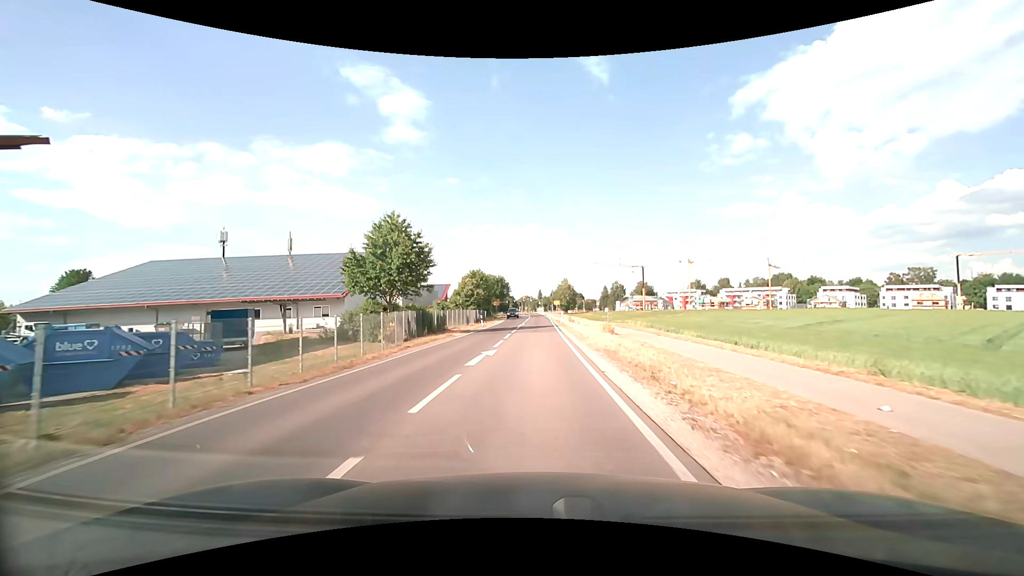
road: secondary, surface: asphalt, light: Day
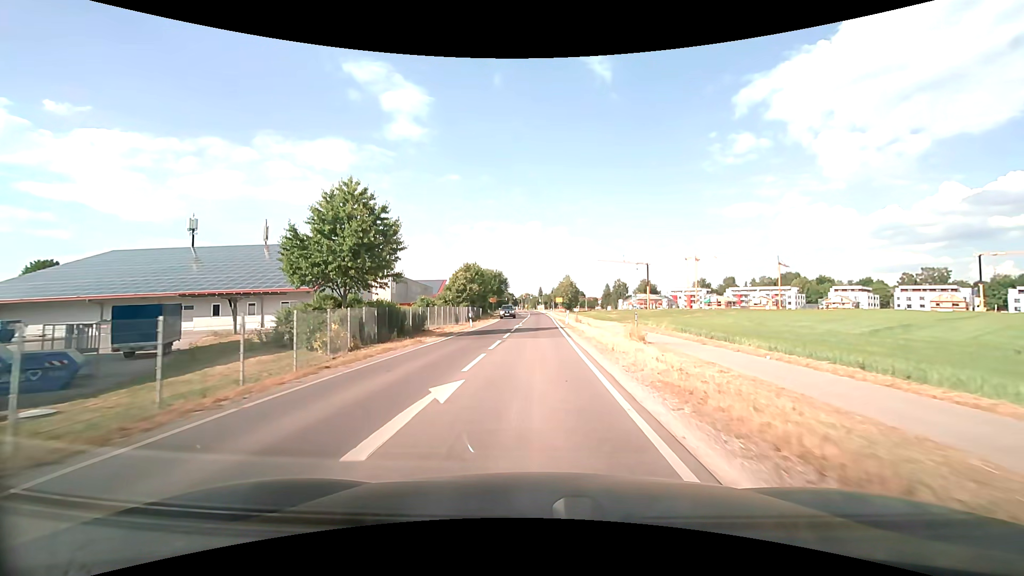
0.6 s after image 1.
(0.0, +7.9) m; 0°
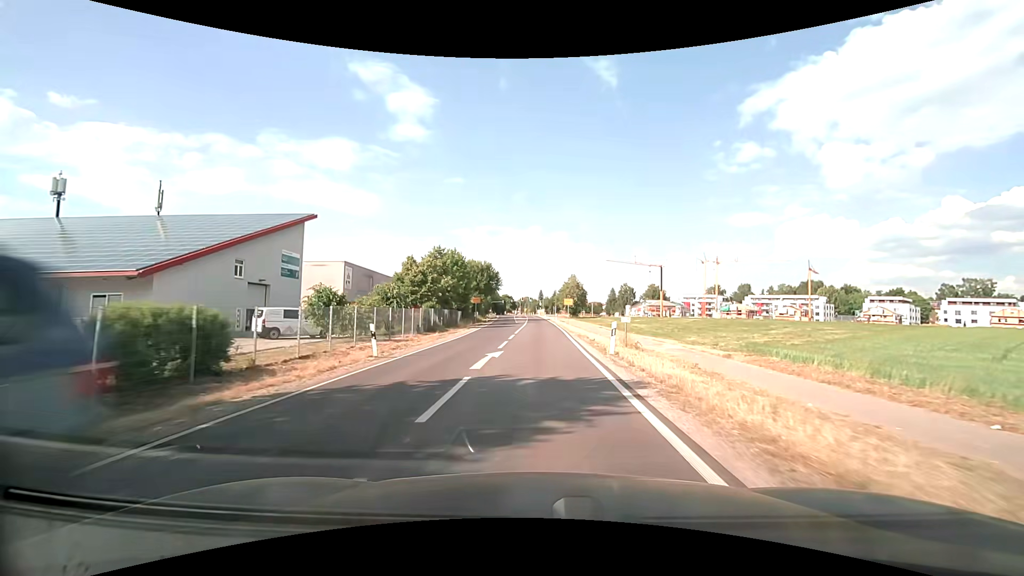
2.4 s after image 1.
(-0.1, +22.6) m; 0°
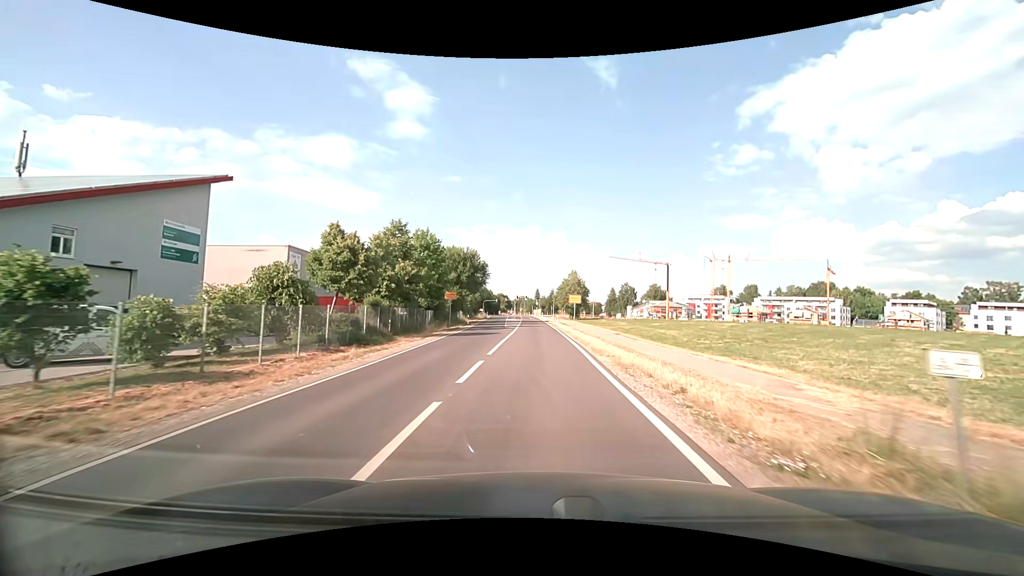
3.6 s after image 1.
(0.0, +14.7) m; 0°
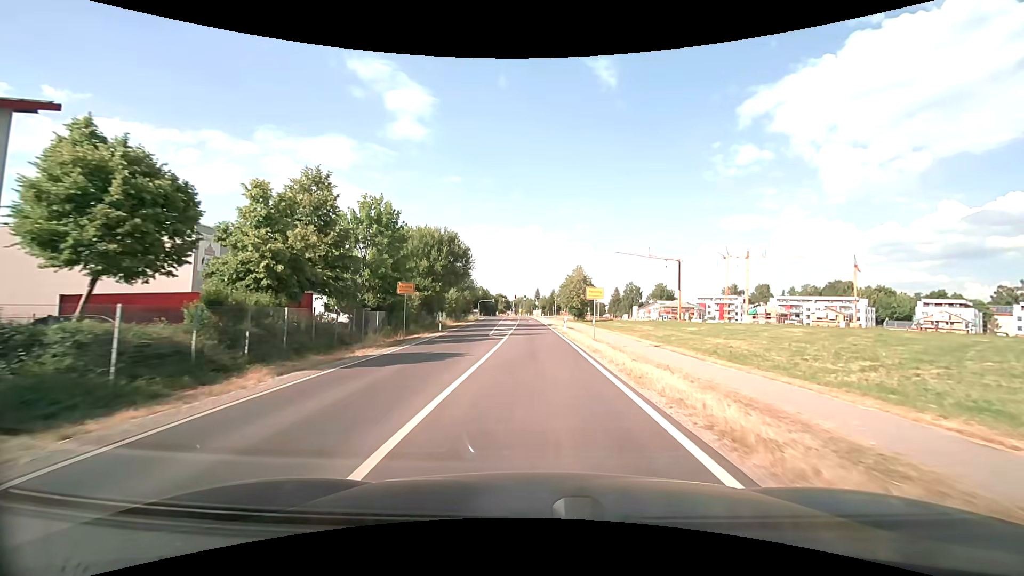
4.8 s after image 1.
(0.0, +14.6) m; 0°
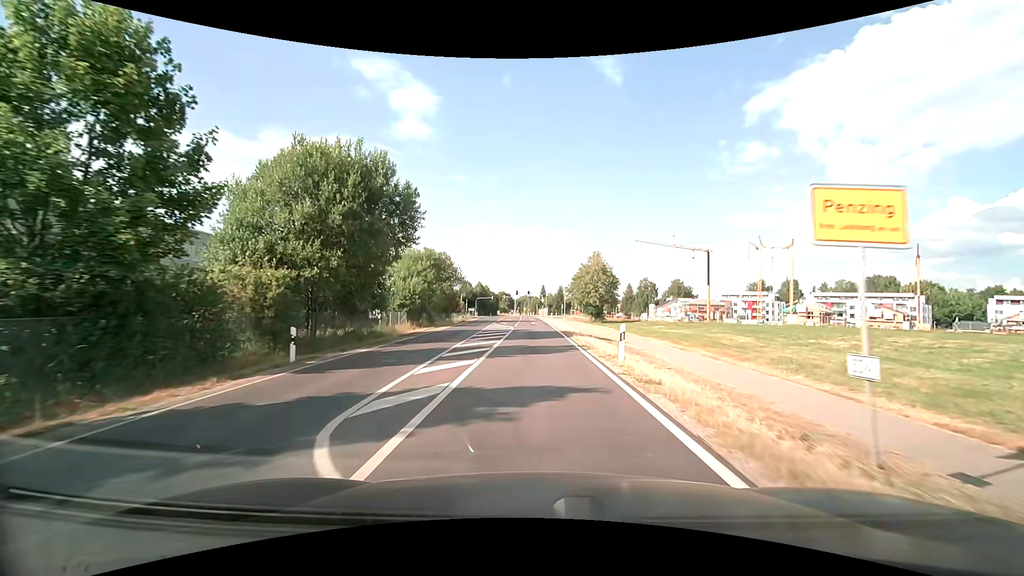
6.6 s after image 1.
(-0.1, +22.4) m; -1°
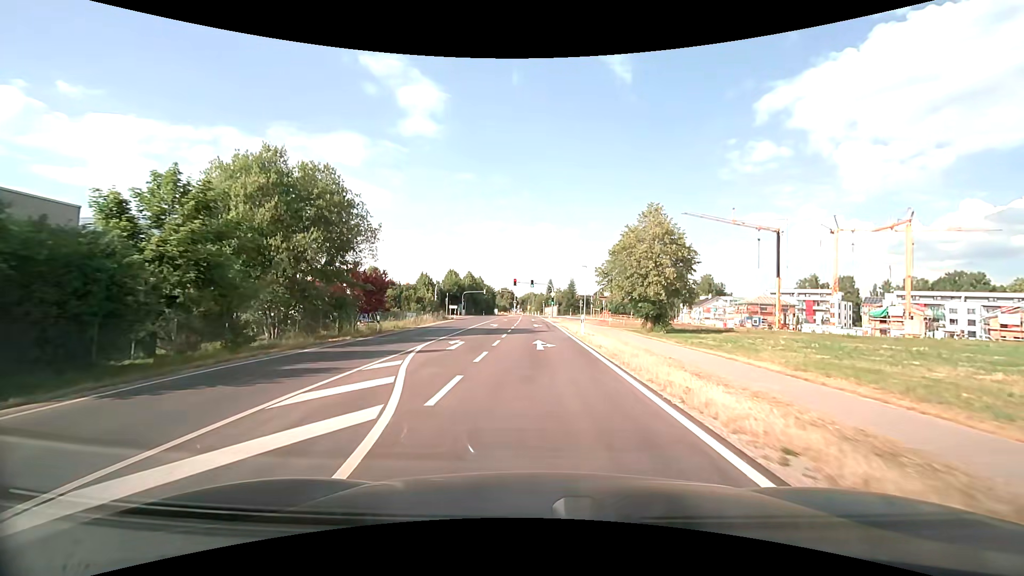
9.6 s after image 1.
(-0.2, +36.9) m; -1°
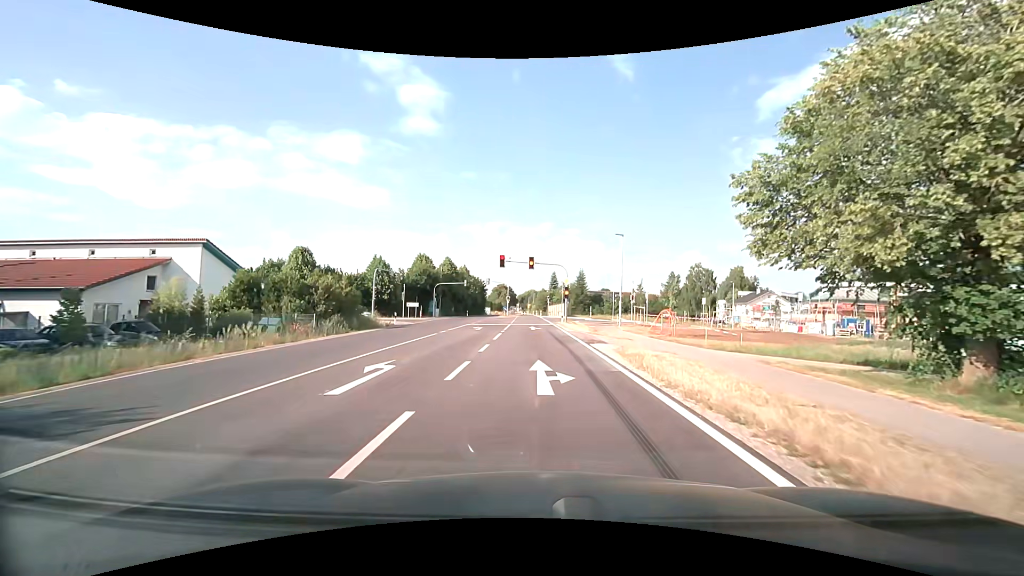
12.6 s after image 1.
(-0.1, +32.6) m; 0°
